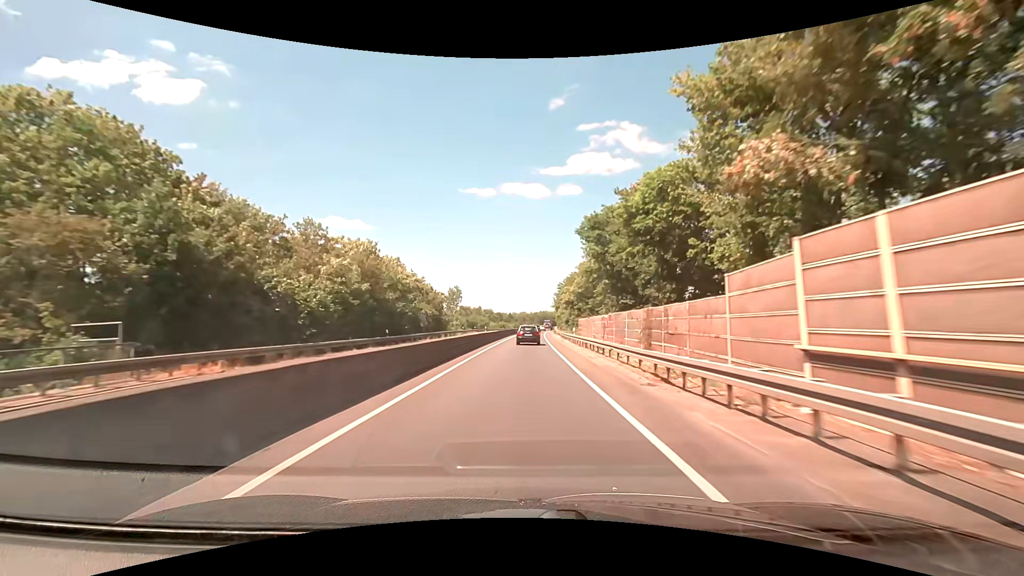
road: trunk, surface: asphalt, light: Day
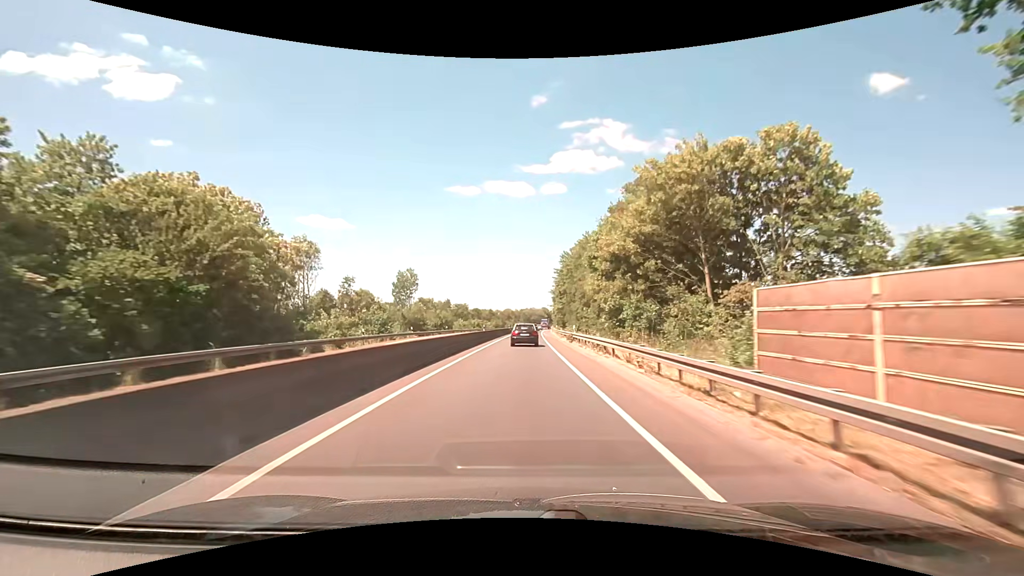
(+0.7, +48.3) m; +2°
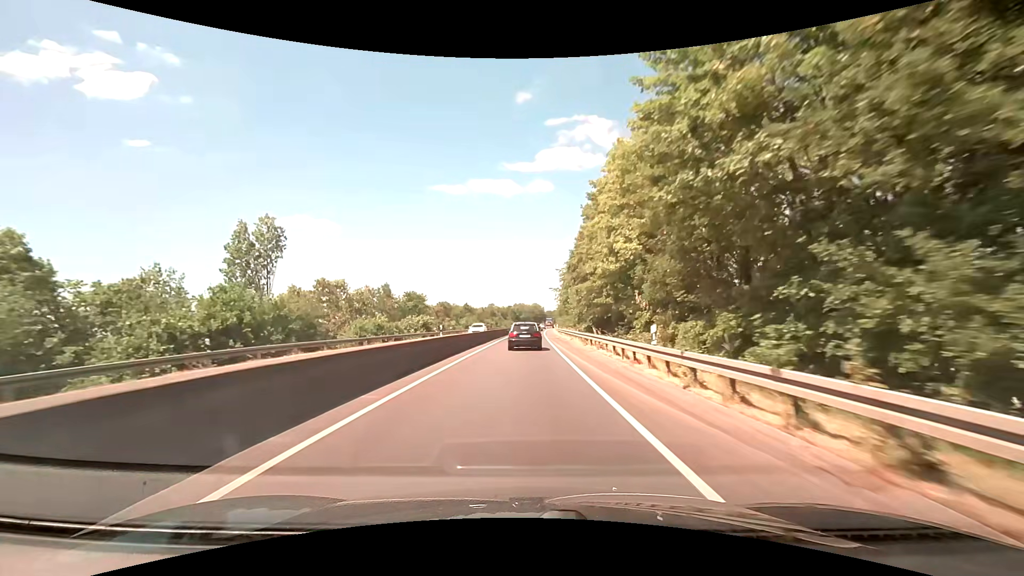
(+0.7, +57.4) m; +1°
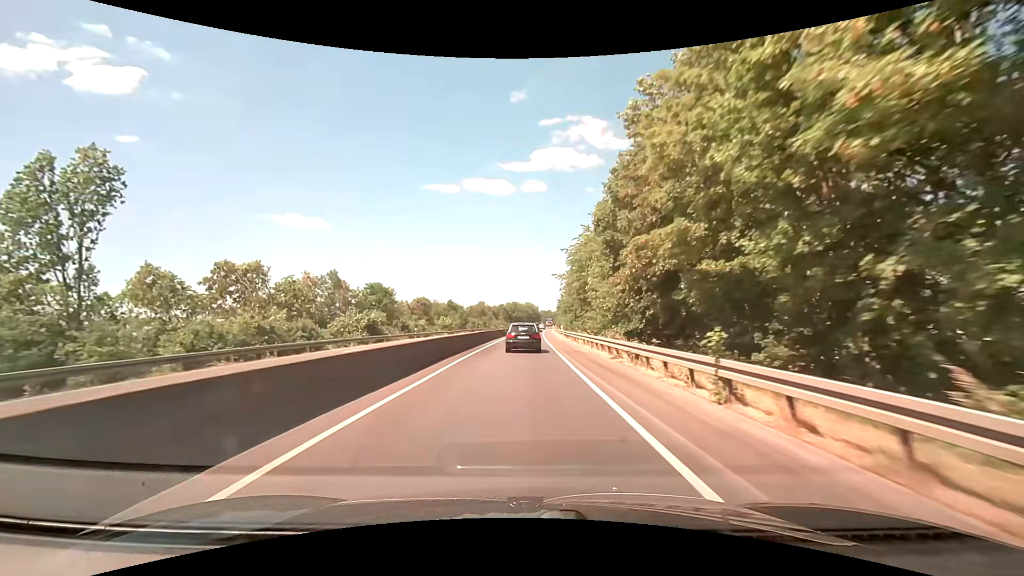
(+0.1, +22.0) m; 0°
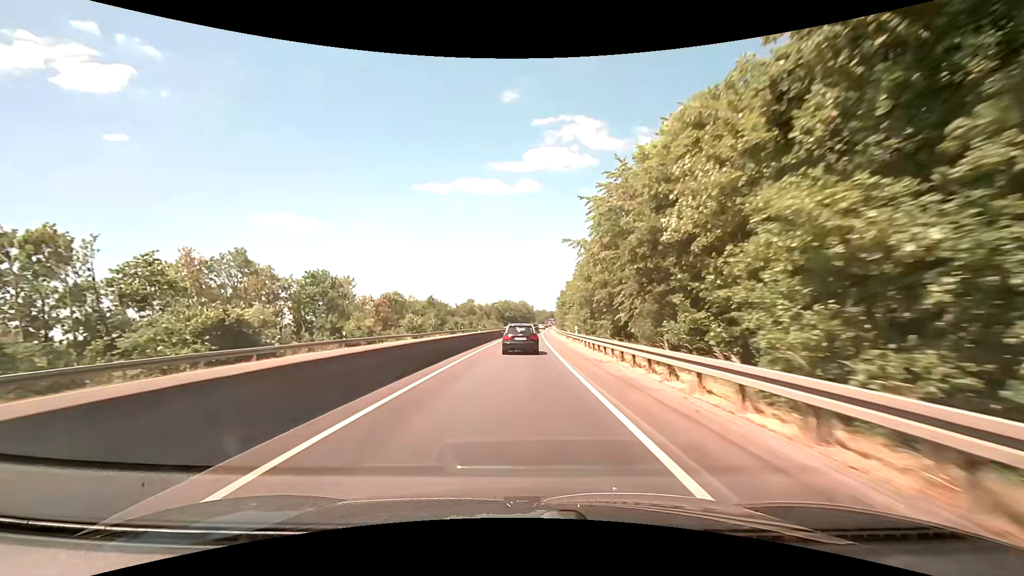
(+0.3, +21.7) m; +1°
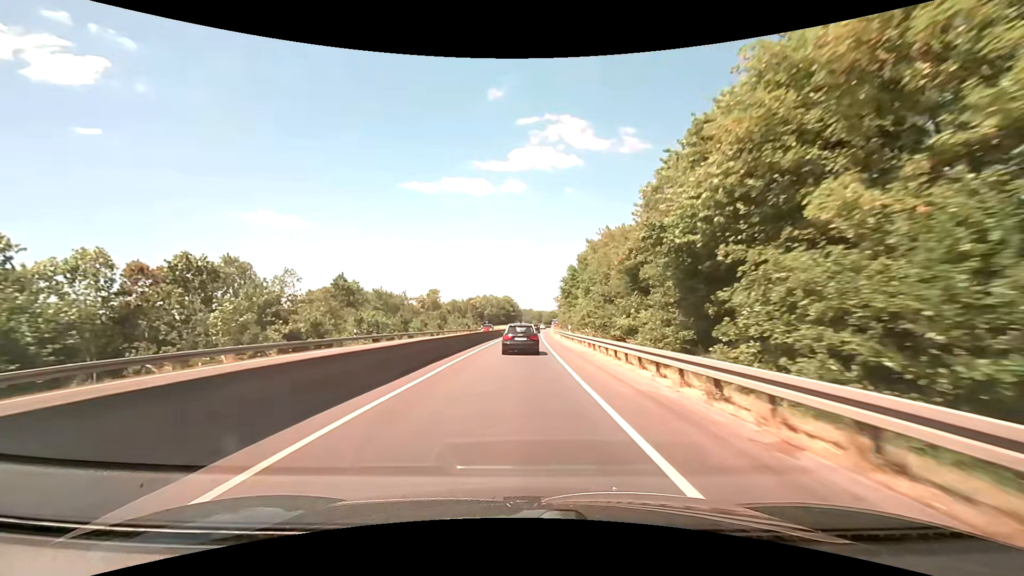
(+0.7, +53.4) m; +2°
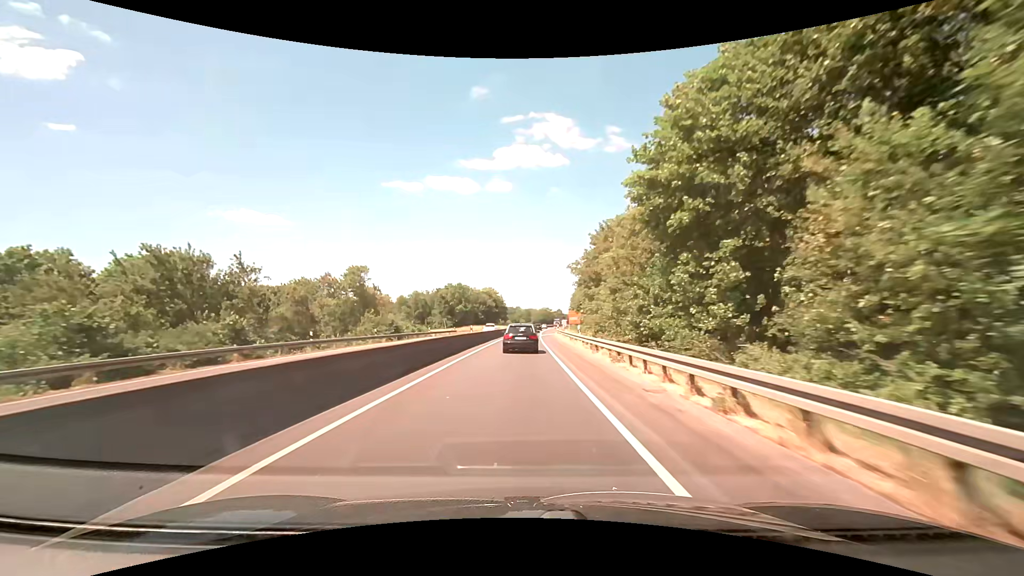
(+0.7, +55.6) m; +2°
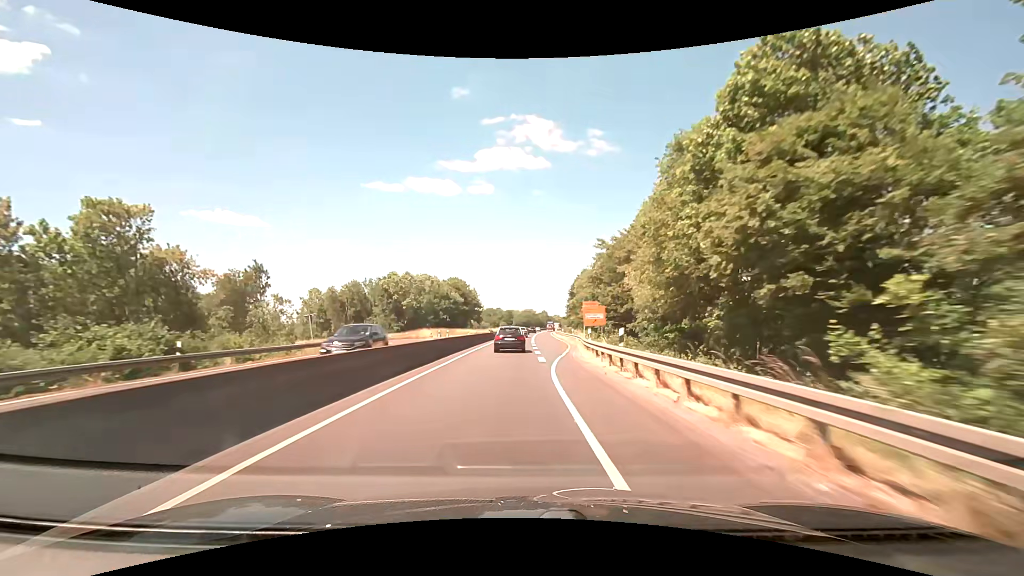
(+0.6, +47.2) m; +2°
(0, +10) (0, +20) (+1, +30) (+1, +40) (+2, +50) (+2, +60) (+3, +70) (+3, +80) (+4, +90) (+4, +100) m
